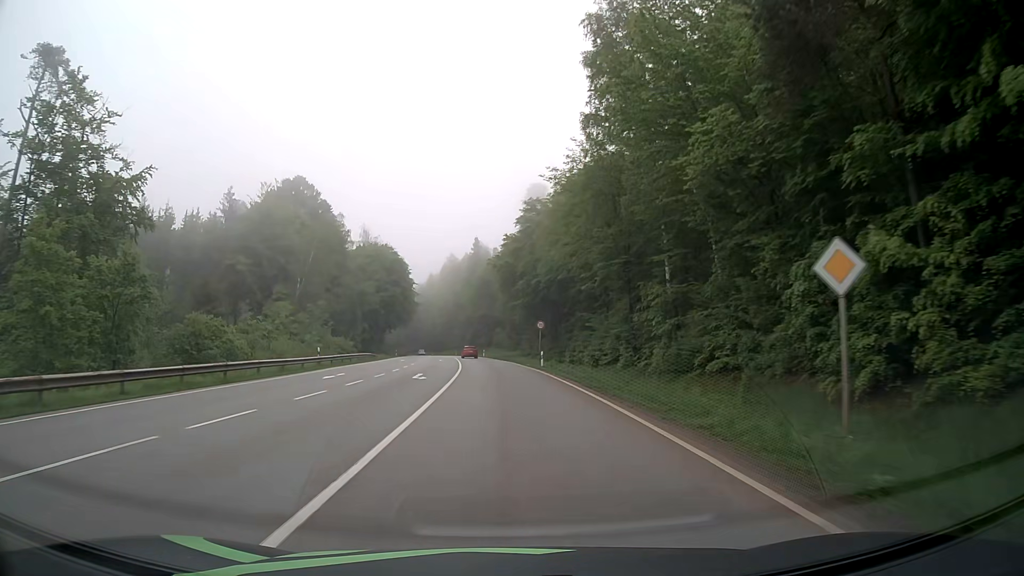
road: secondary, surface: asphalt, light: Day
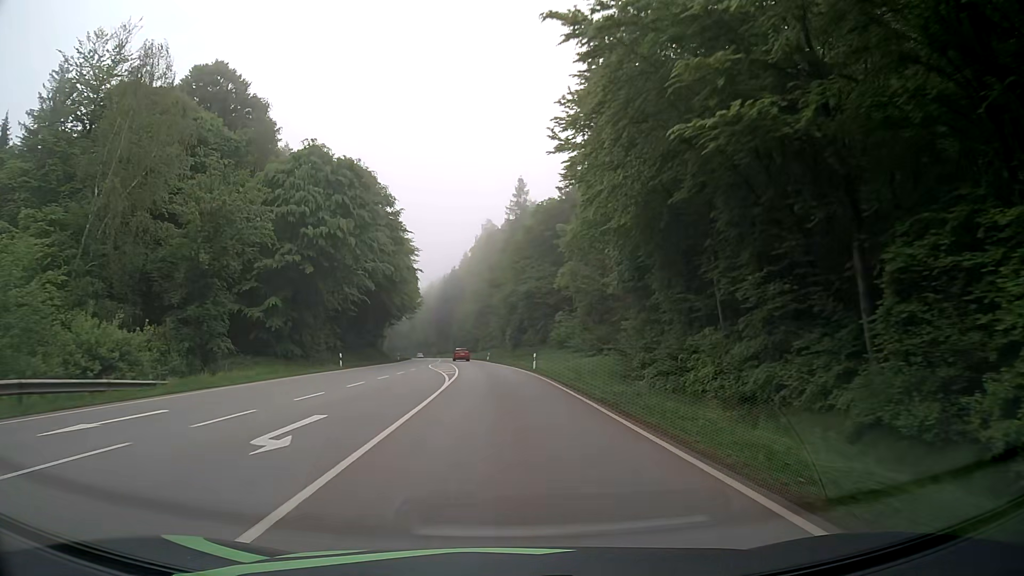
(-1.6, +53.6) m; -4°
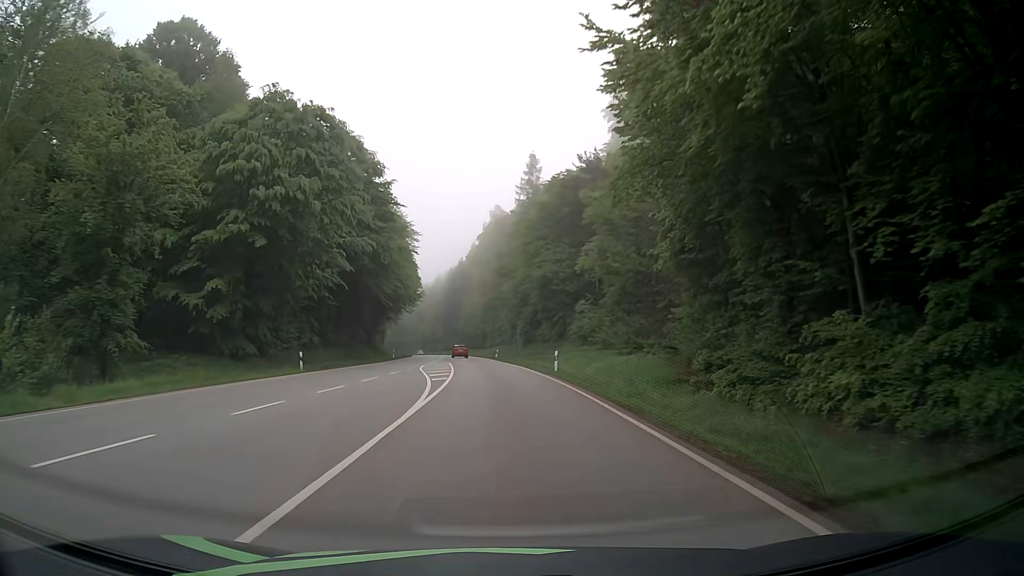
(-0.1, +10.8) m; -1°
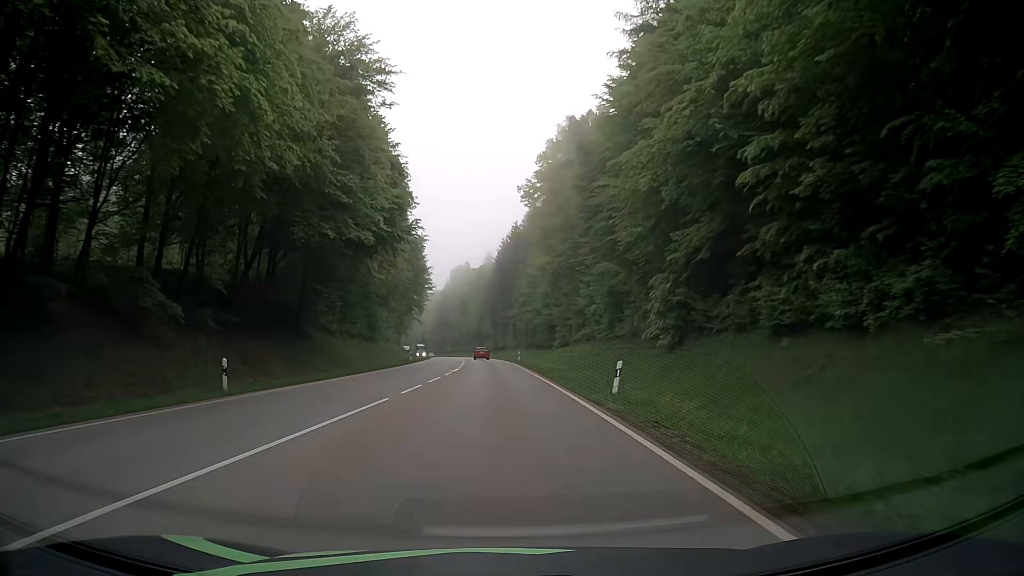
(-2.5, +54.0) m; -6°
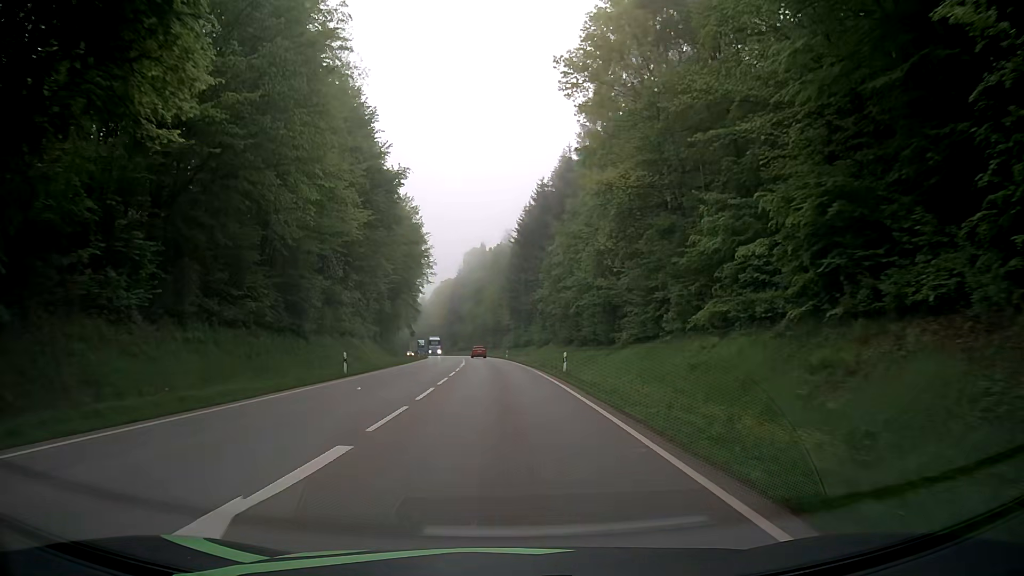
(-0.3, +32.5) m; -1°
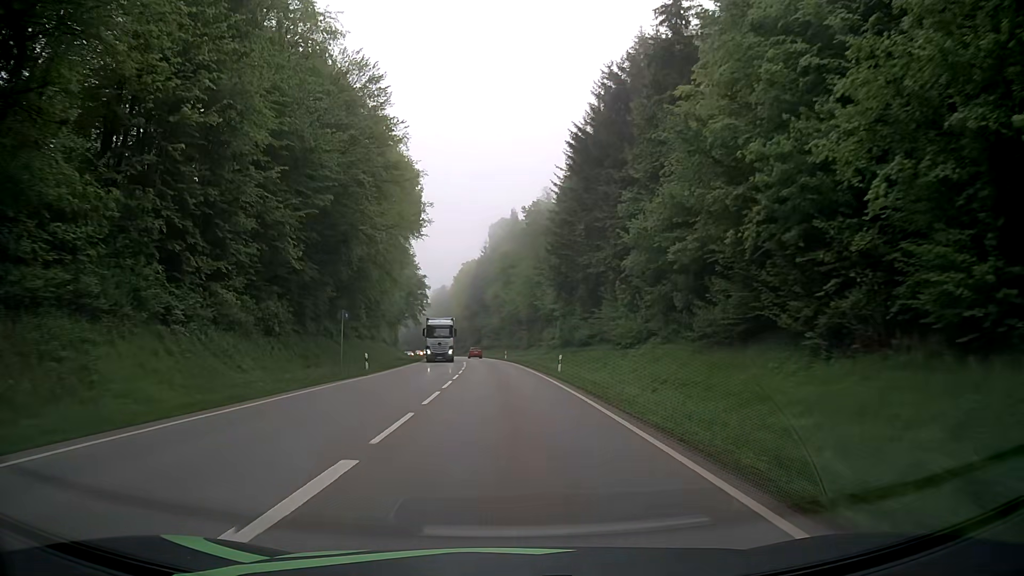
(-0.9, +43.2) m; -3°
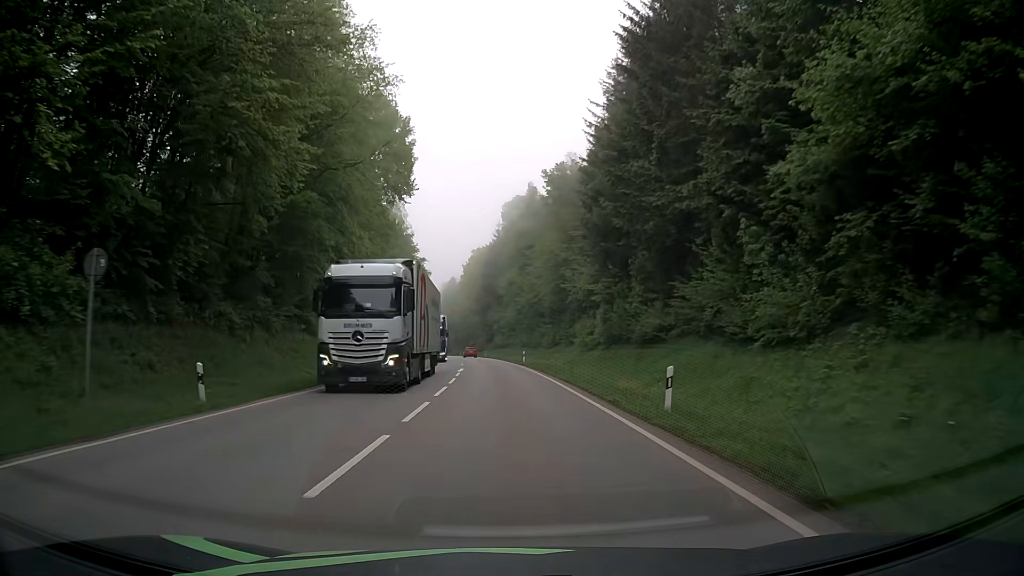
(-0.2, +21.6) m; -1°
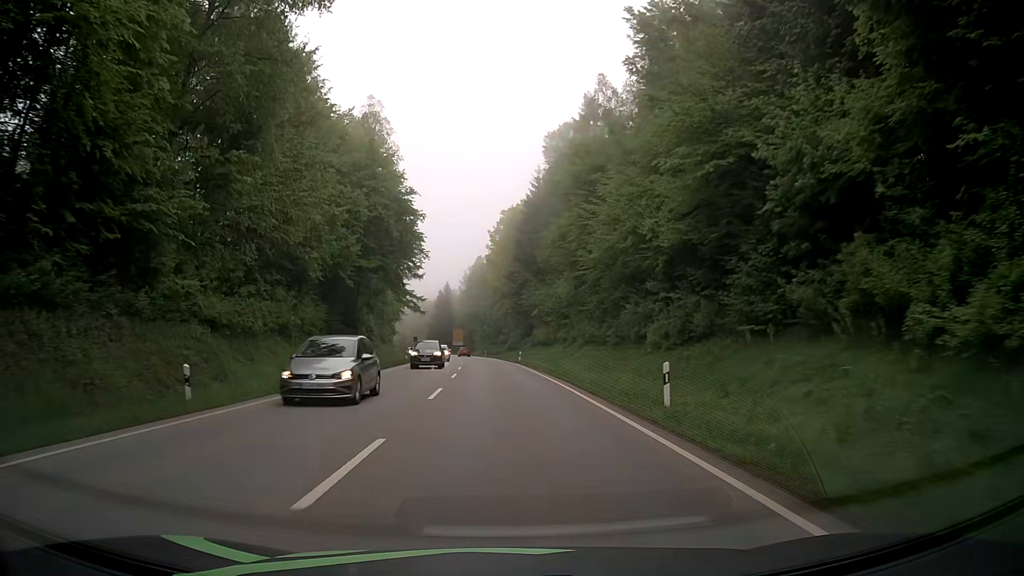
(-1.4, +43.3) m; -3°
(0, +10) (0, +20) (-1, +30) (-1, +40) (-1, +50) (-2, +60) (-3, +70) (-4, +80) (-5, +90) (-6, +100) m
